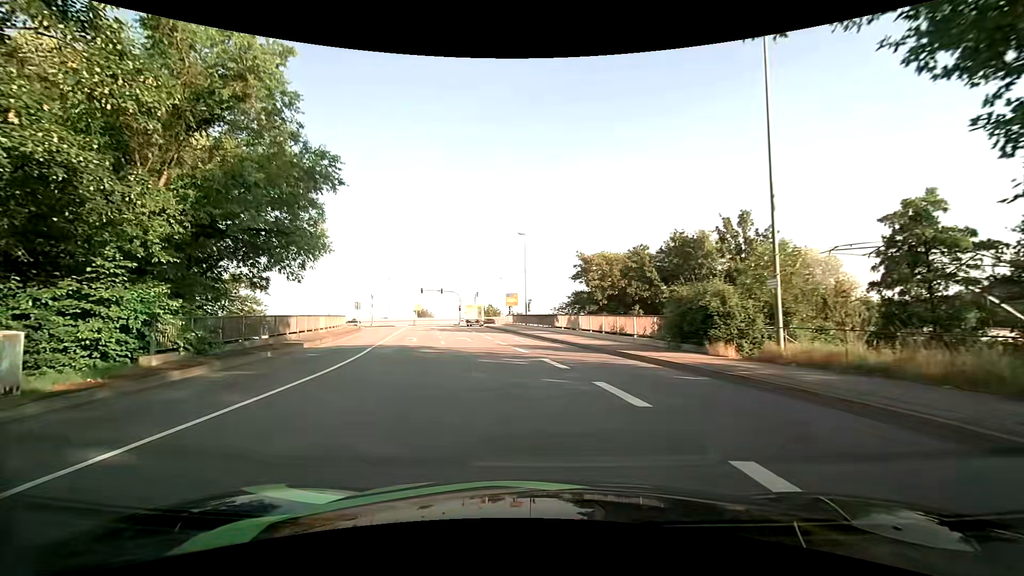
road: primary_link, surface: asphalt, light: Day
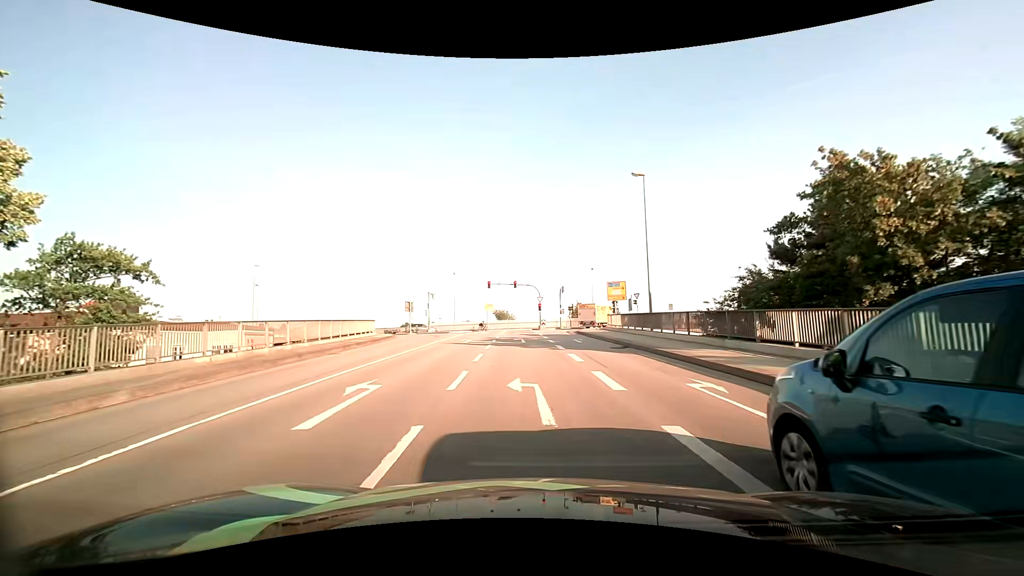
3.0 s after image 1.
(-2.7, +21.7) m; -10°
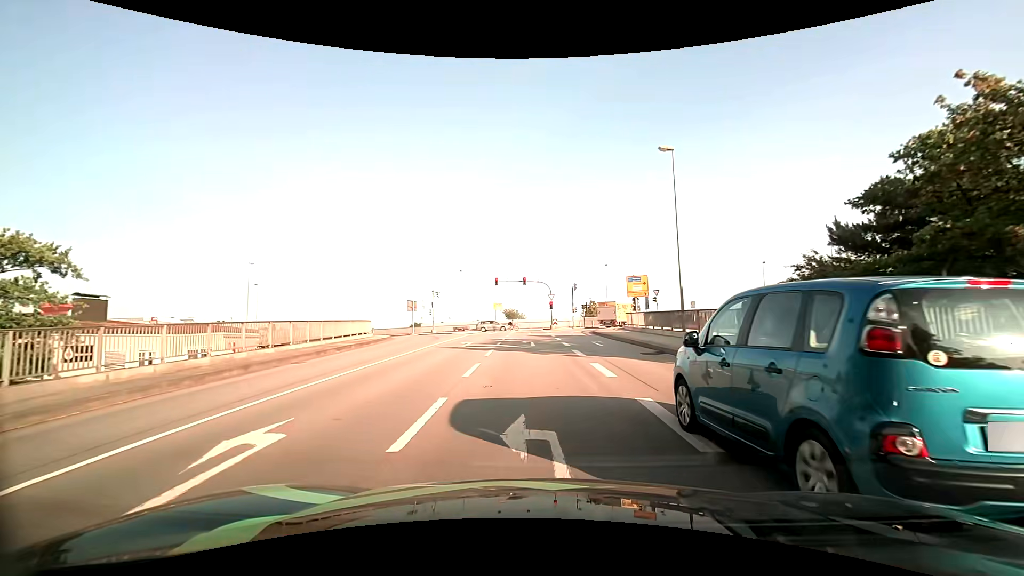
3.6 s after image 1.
(-0.1, +4.3) m; -2°
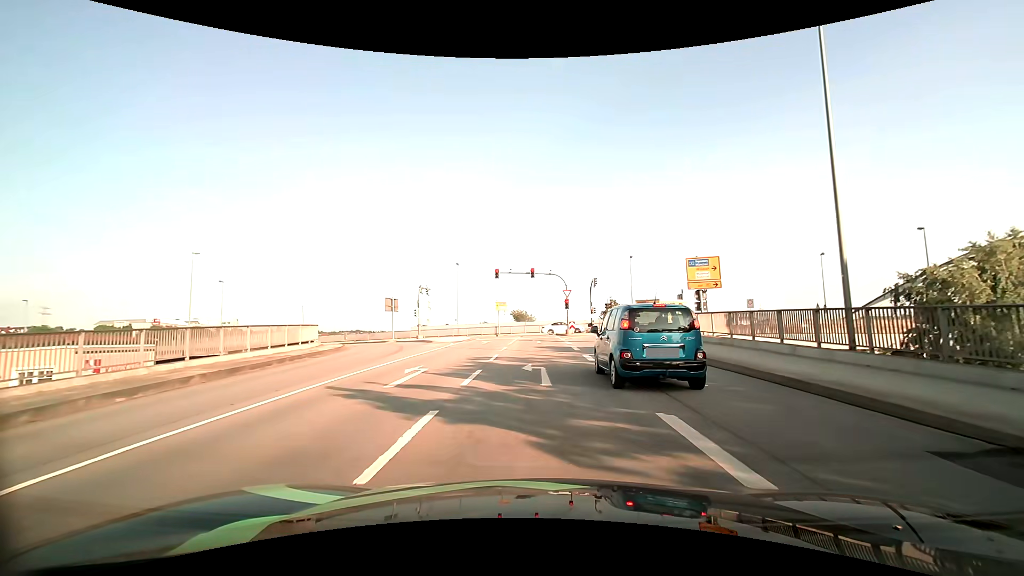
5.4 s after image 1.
(-0.2, +12.9) m; -2°
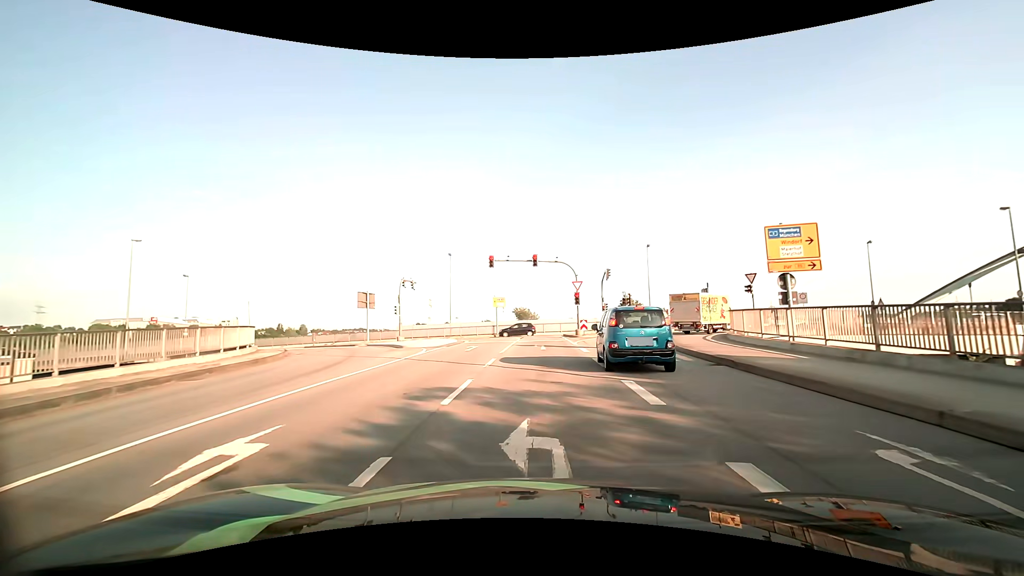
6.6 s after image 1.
(+0.1, +8.4) m; 0°
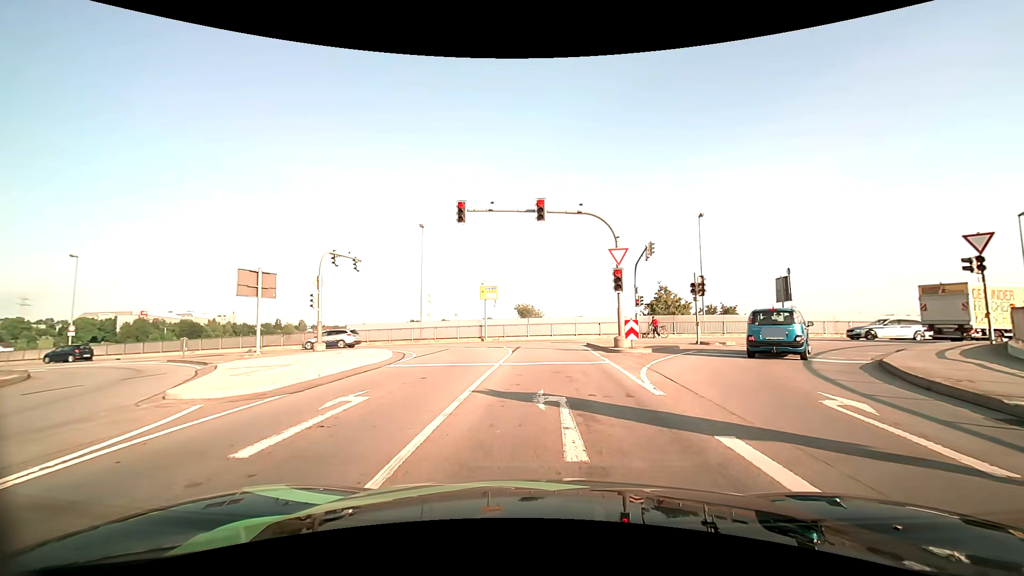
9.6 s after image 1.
(-0.1, +16.9) m; -1°
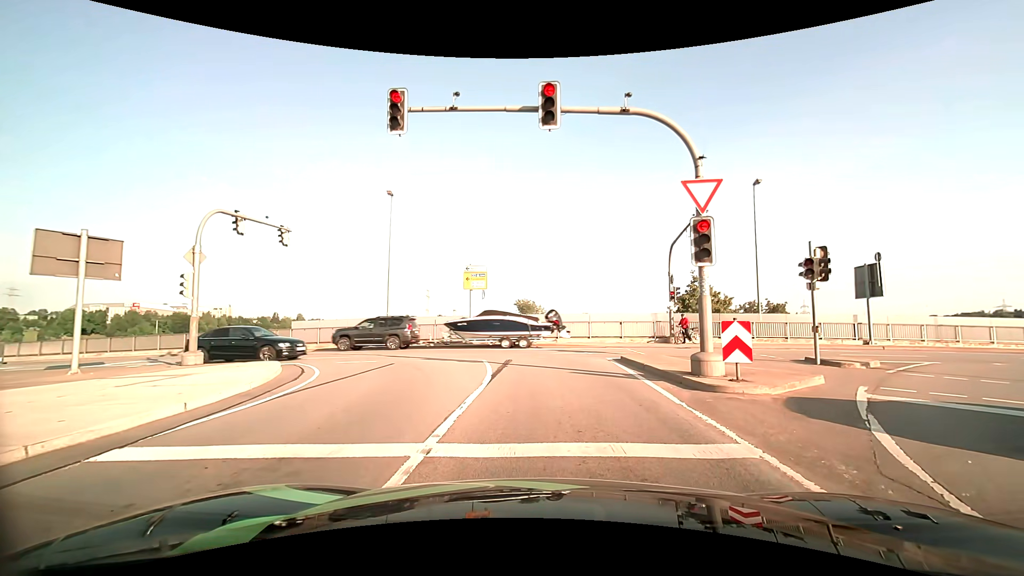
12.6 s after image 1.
(0.0, +9.7) m; 0°
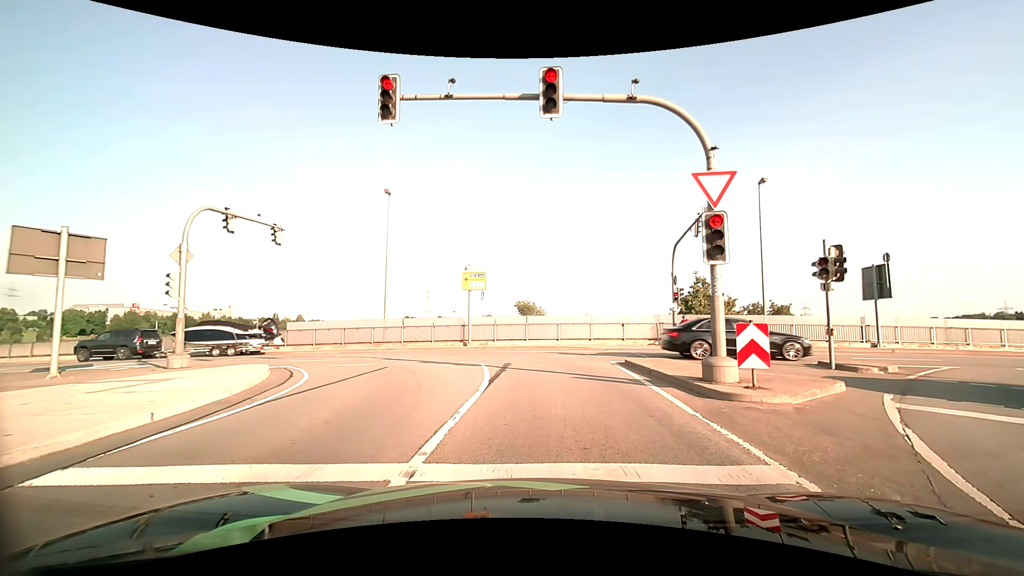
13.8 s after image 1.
(0.0, +0.7) m; 0°
